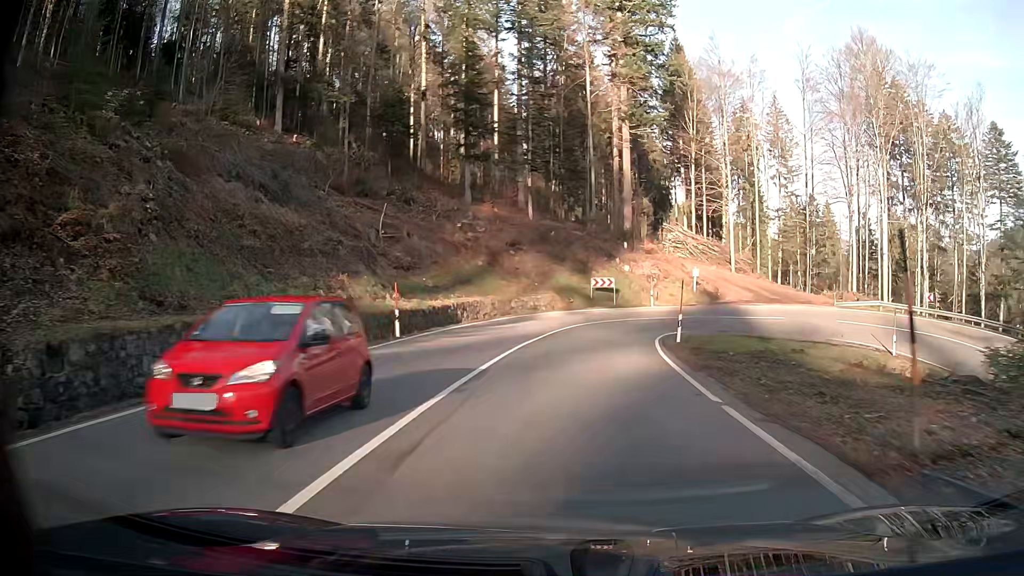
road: secondary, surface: asphalt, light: Day
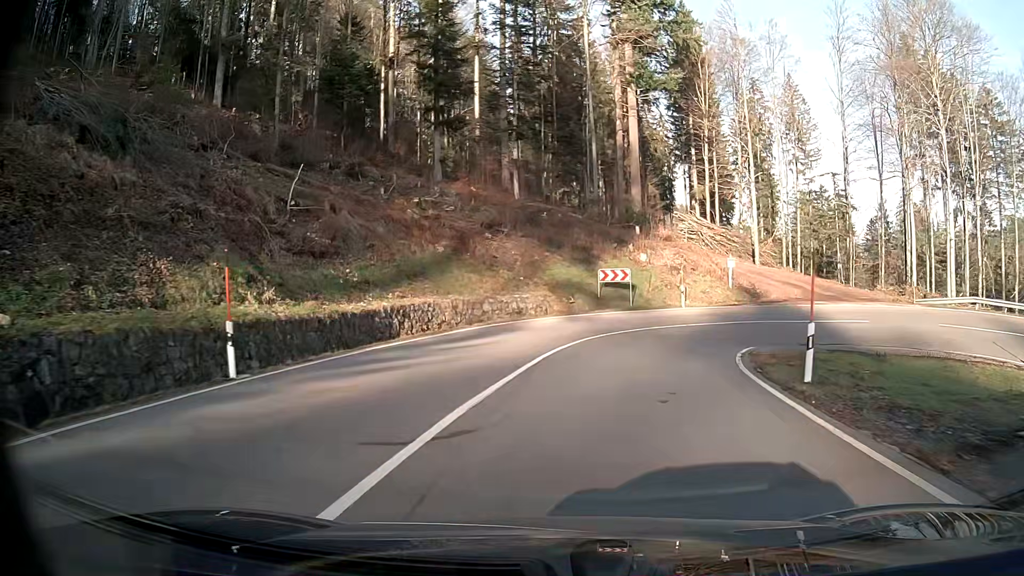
(+0.1, +13.2) m; +1°
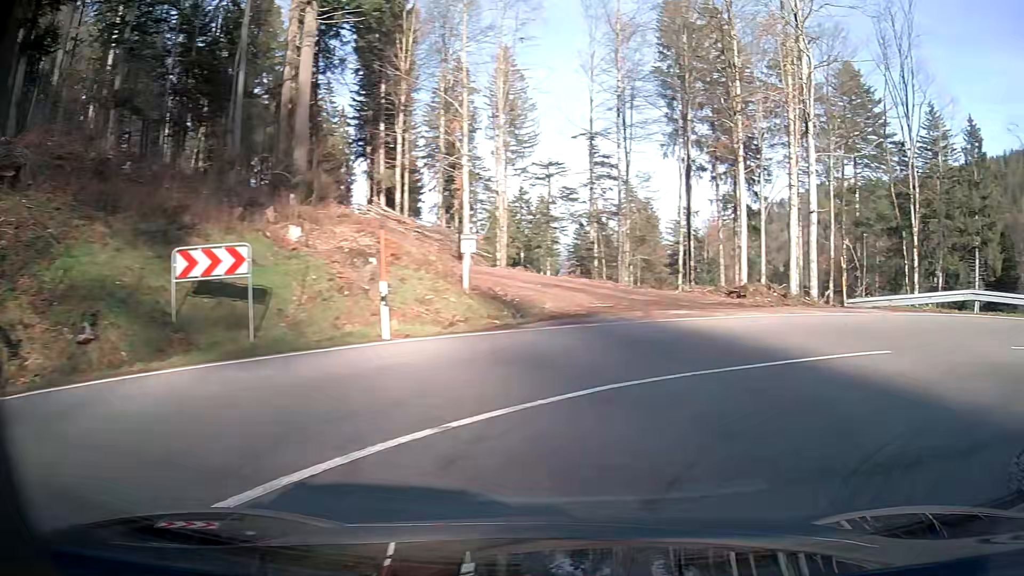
(+4.3, +20.6) m; +38°
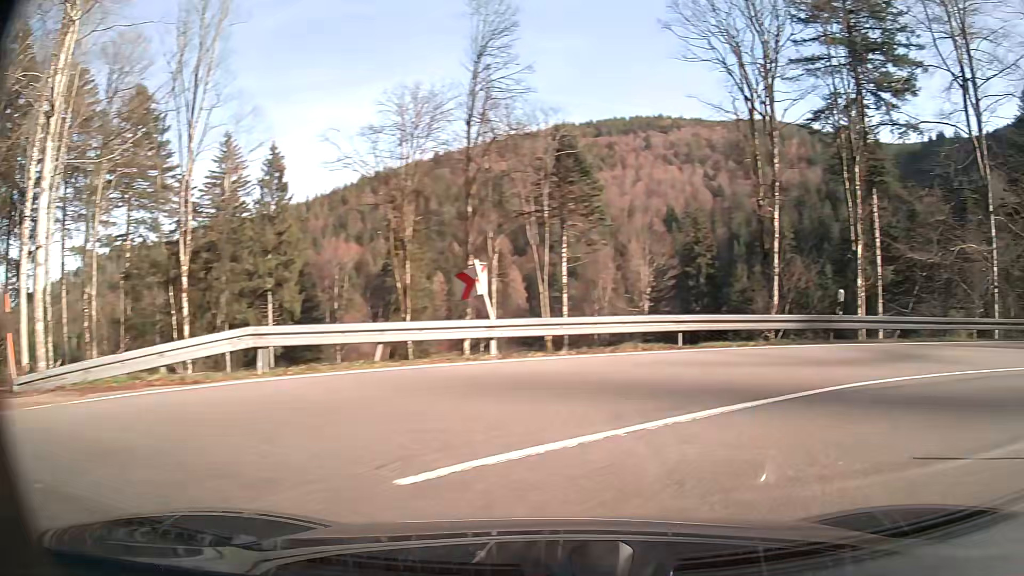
(+5.4, +9.5) m; +63°
